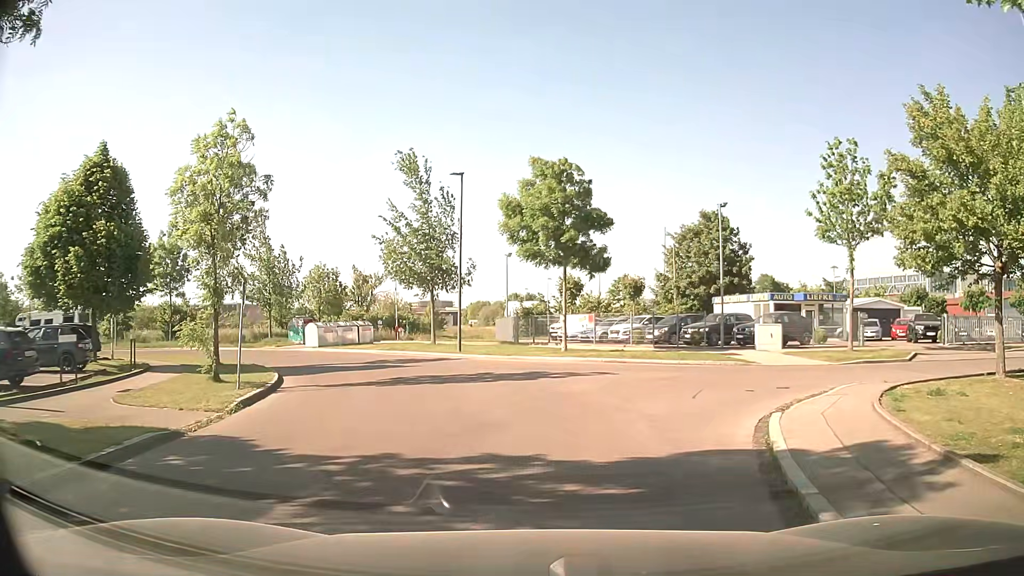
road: residential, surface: asphalt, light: Day
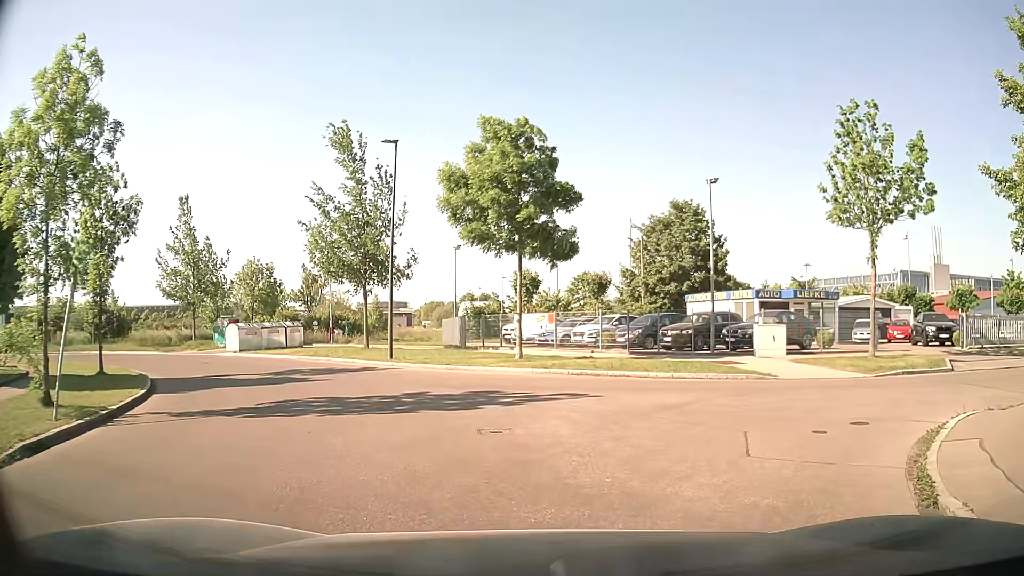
(0.0, +5.2) m; +2°
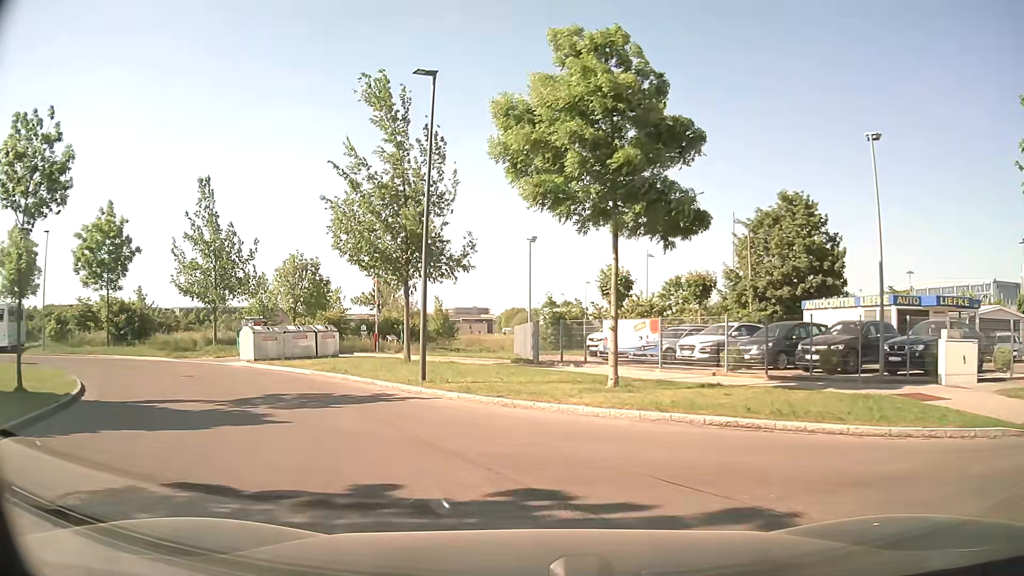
(0.0, +7.8) m; -6°
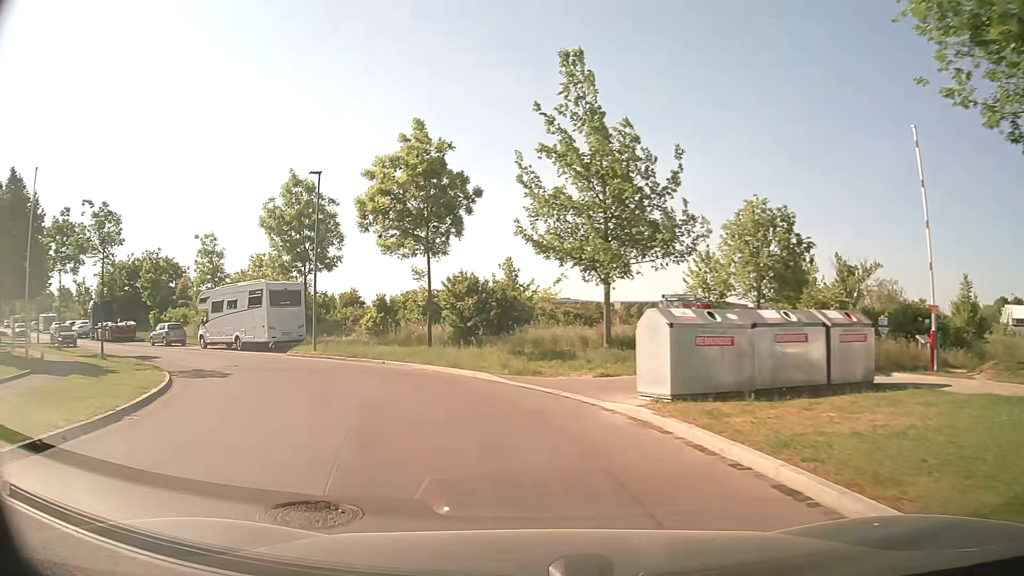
(-5.4, +17.5) m; -38°
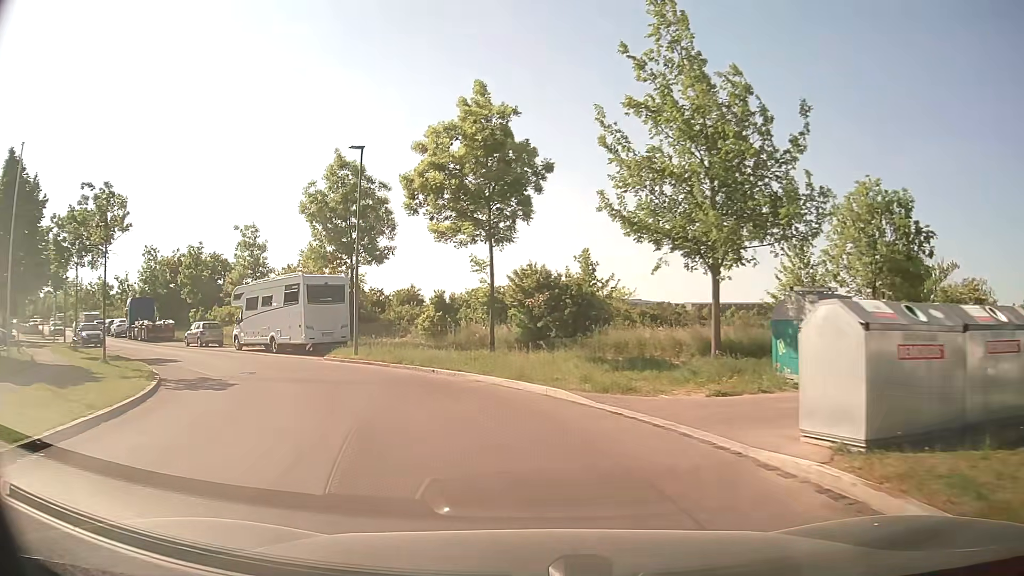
(-0.2, +4.4) m; -6°
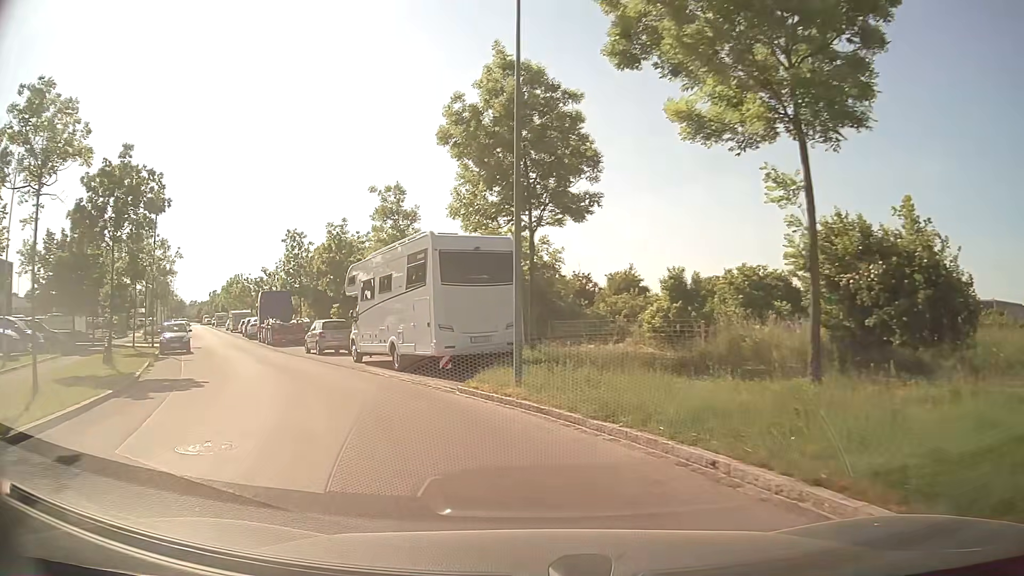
(-1.9, +12.6) m; -18°
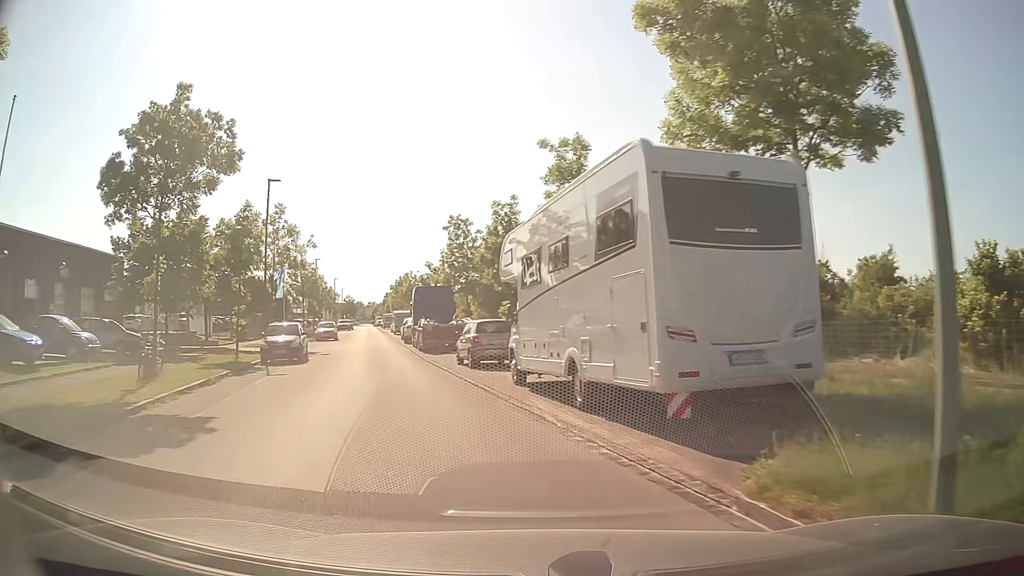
(-1.1, +8.0) m; -15°
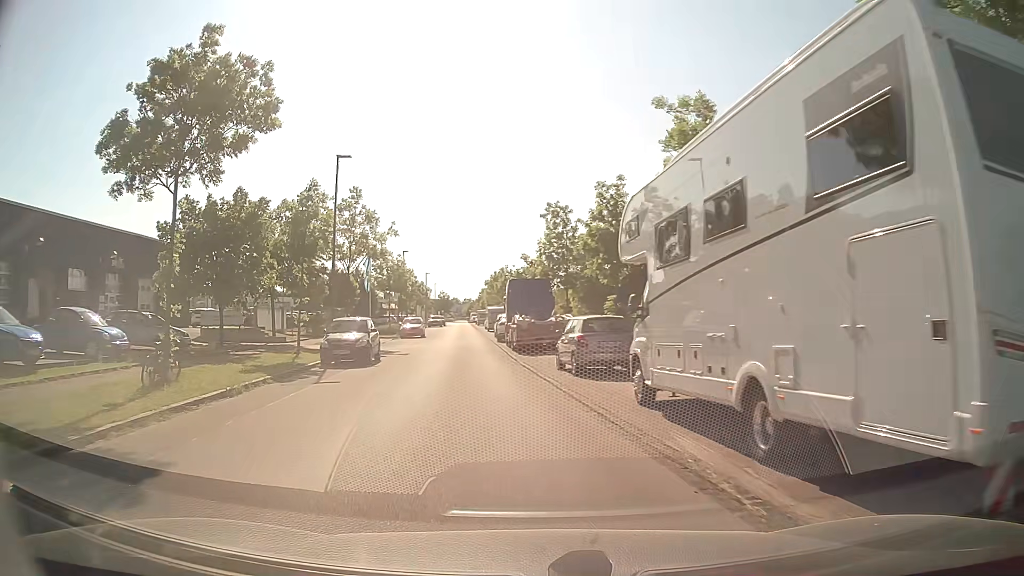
(-0.3, +4.0) m; -9°
(-1, +10) (-2, +20) (-3, +30) (-4, +40) (-5, +50) (-6, +60) (-8, +70) (-9, +80) (-10, +89) (-11, +99) m
